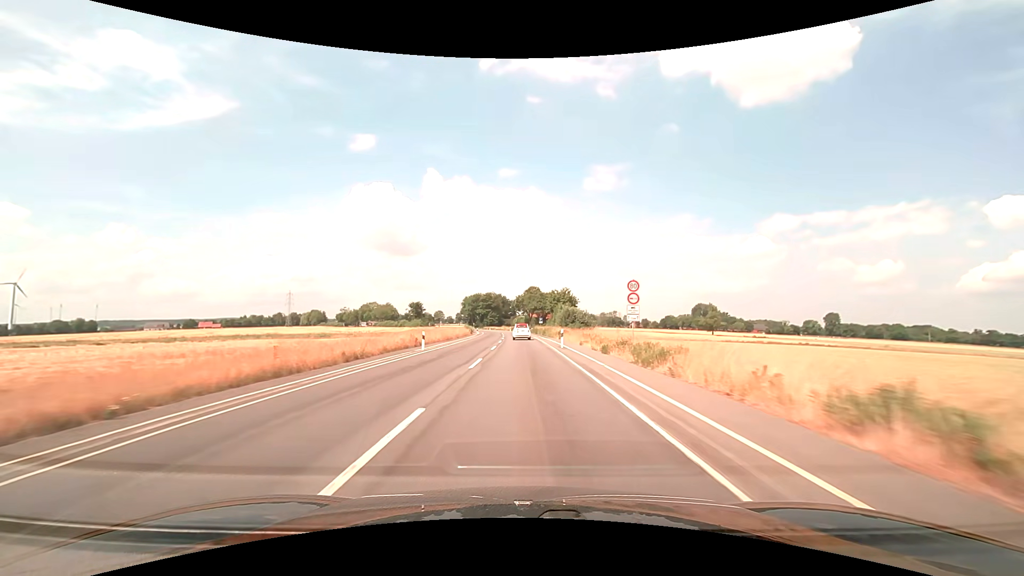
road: secondary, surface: asphalt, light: Day
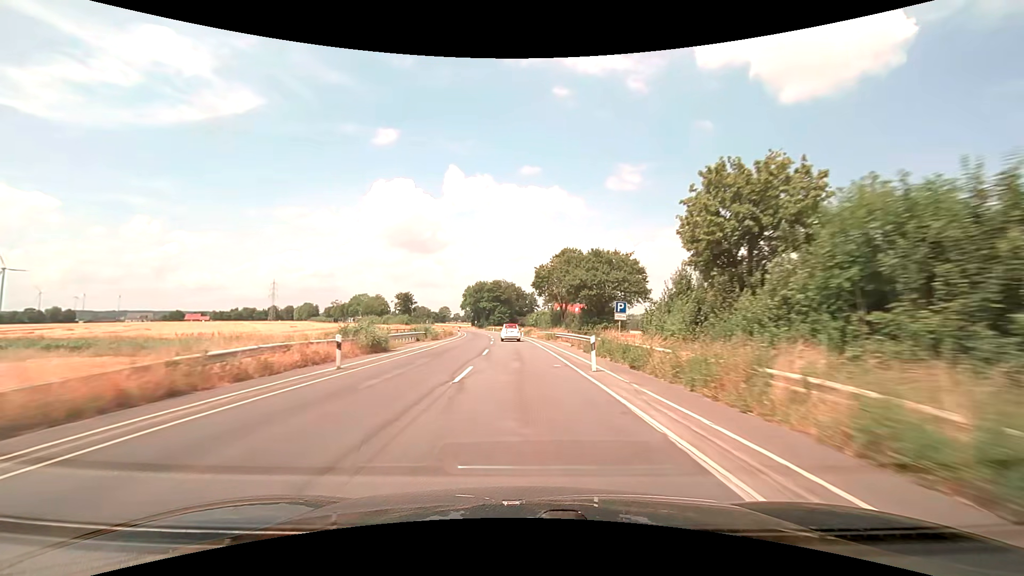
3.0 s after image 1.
(-0.7, +64.2) m; -2°
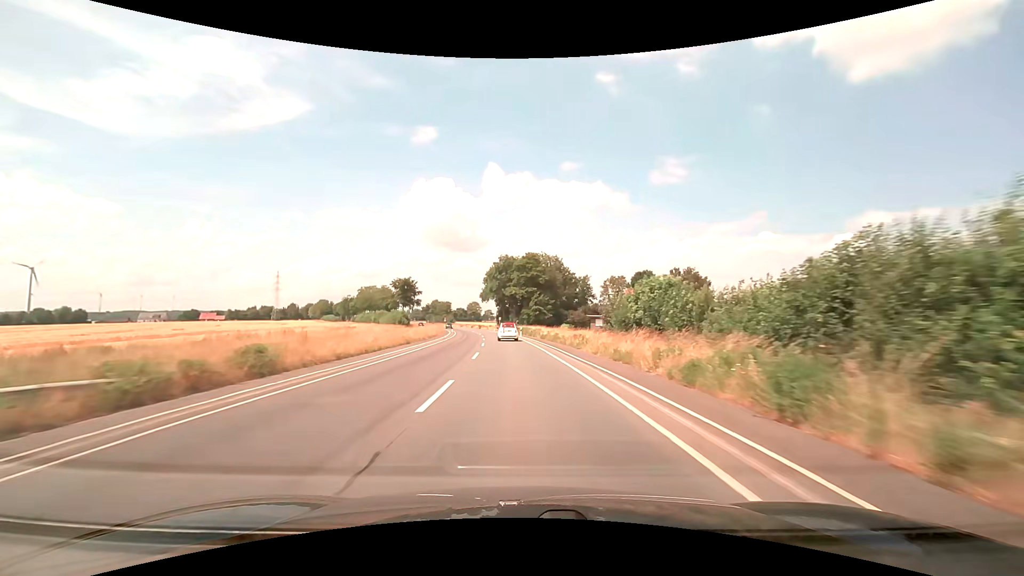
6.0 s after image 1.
(-2.2, +63.7) m; -5°
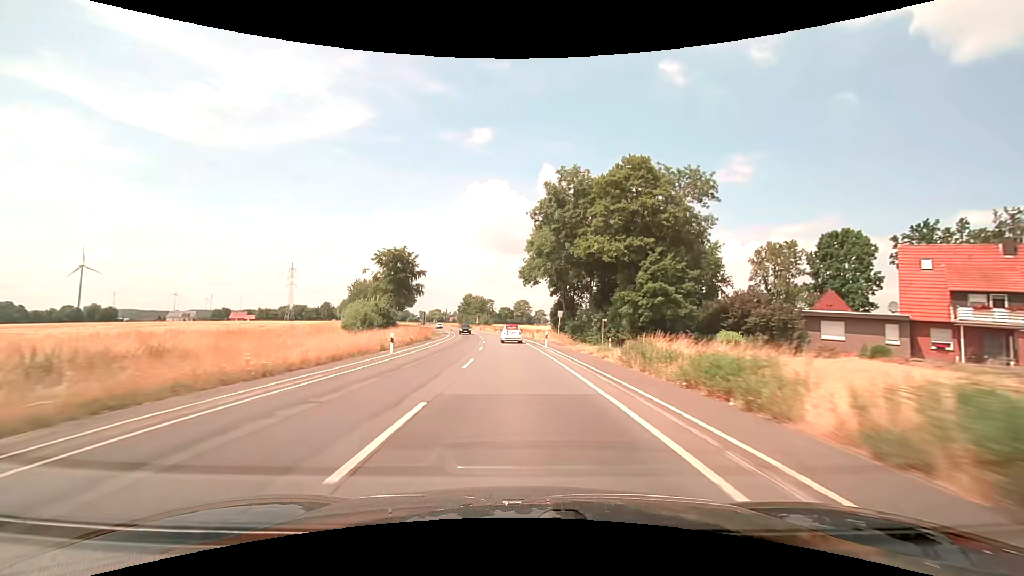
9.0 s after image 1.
(-3.3, +63.7) m; -6°
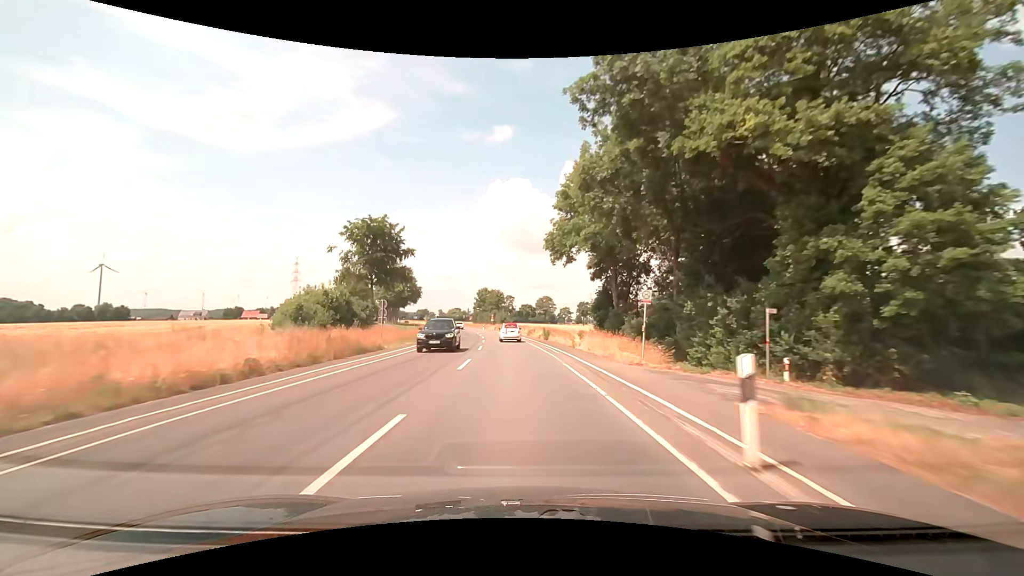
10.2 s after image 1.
(-0.5, +25.6) m; -2°
